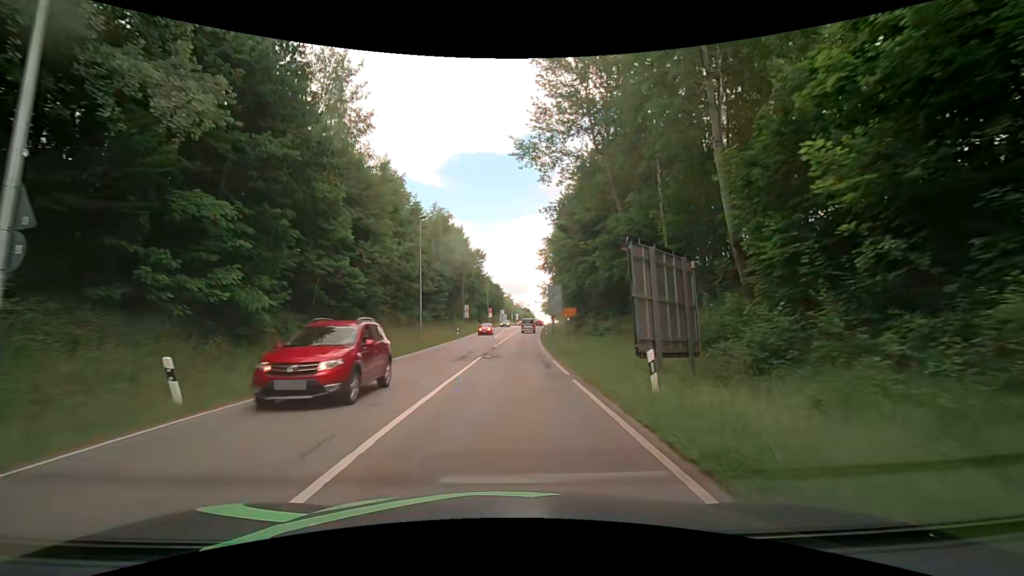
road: secondary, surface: asphalt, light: Day
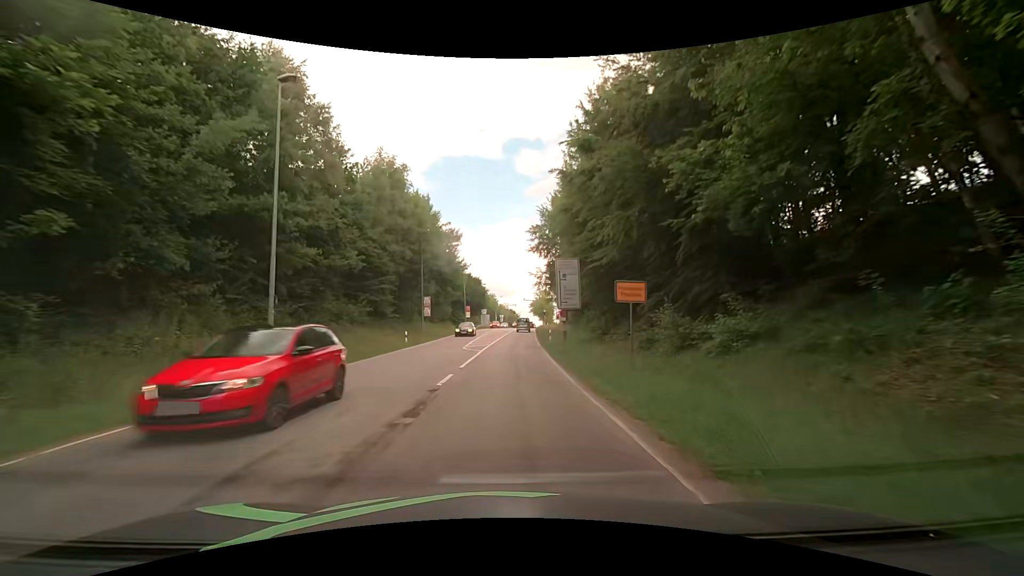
(0.0, +22.5) m; +1°
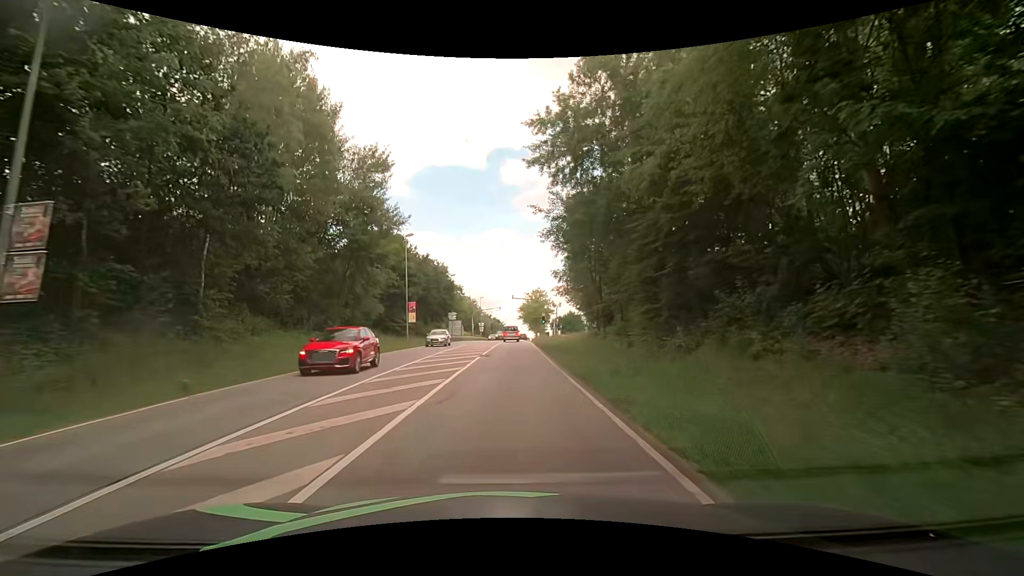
(+0.7, +37.4) m; +2°
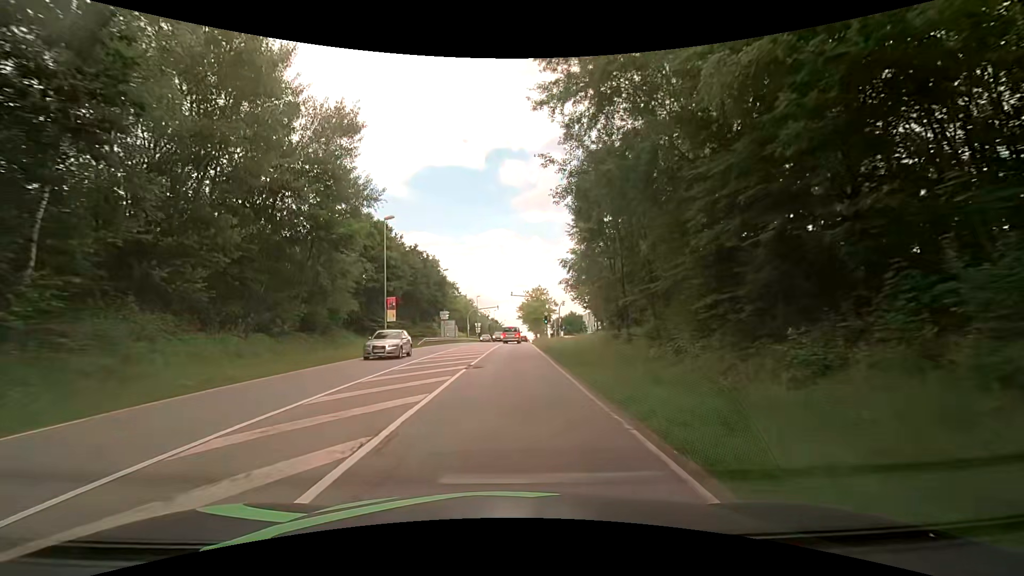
(+0.1, +7.5) m; 0°
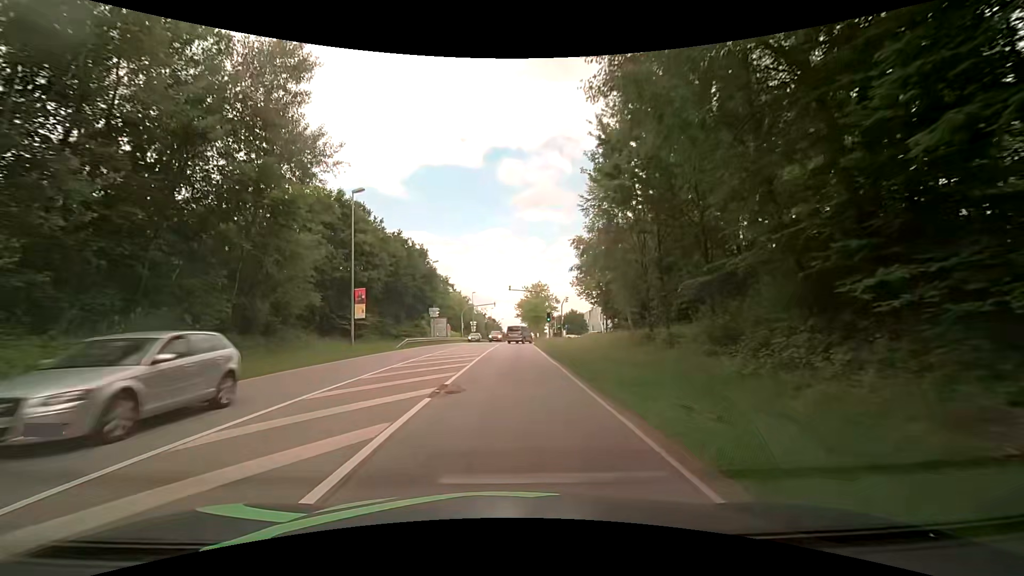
(+0.1, +7.5) m; +1°
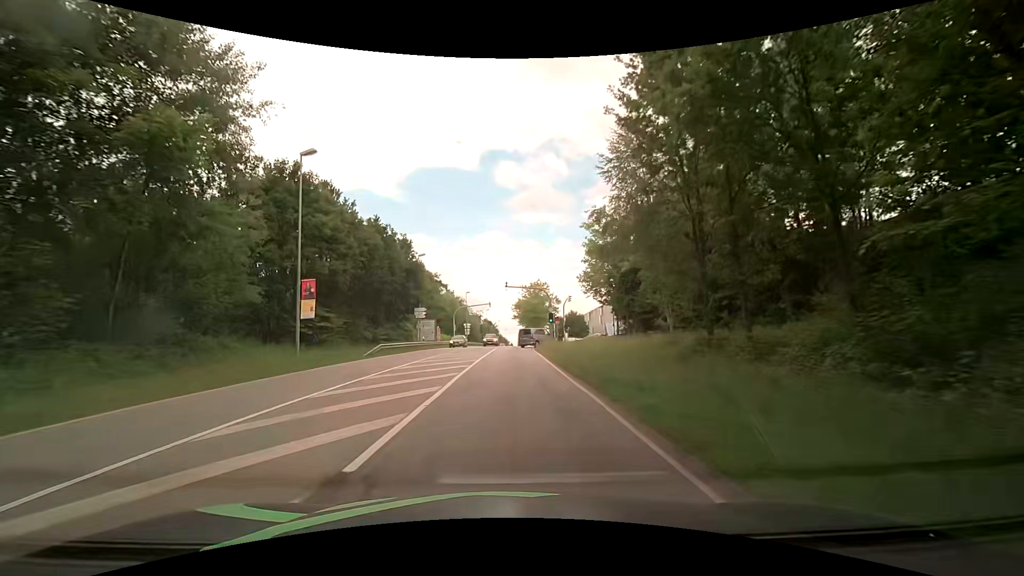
(0.0, +7.3) m; 0°
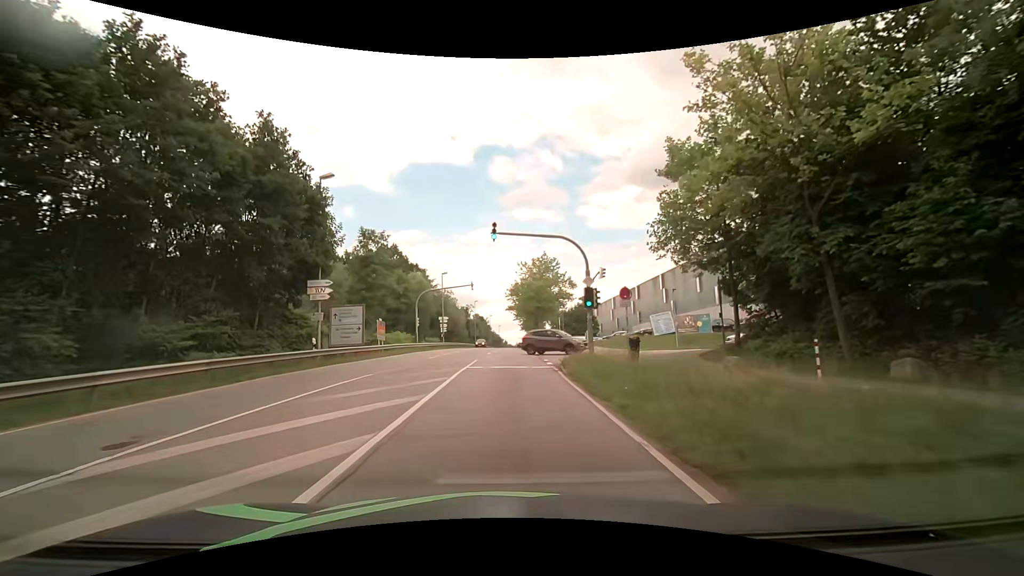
(+0.2, +26.4) m; +1°
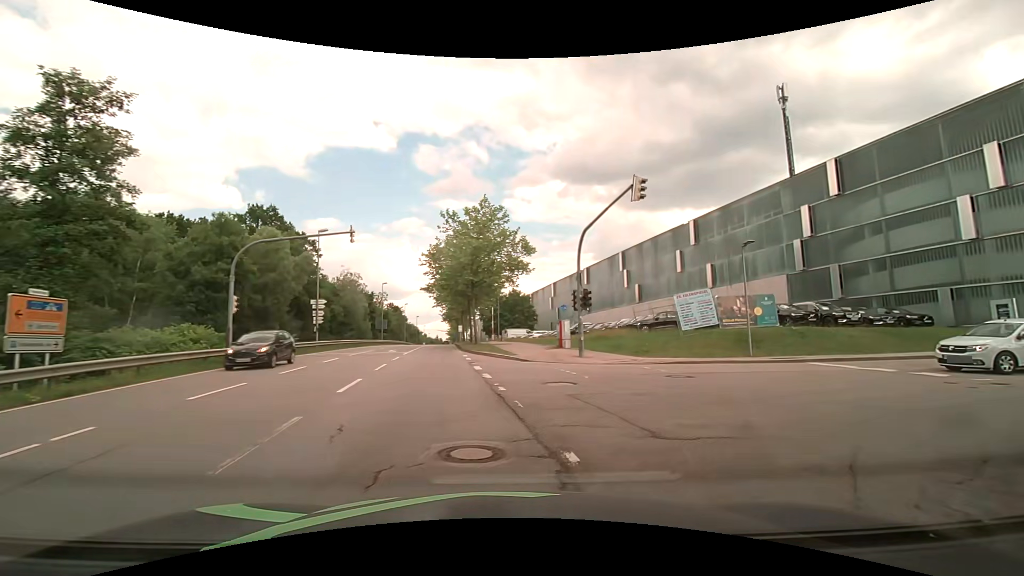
(+0.1, +22.4) m; +9°
(+4, +9) (+13, +13) (+23, +14) (+33, +15) (+43, +16) (+52, +18) (+62, +19) (+72, +21) (+82, +23) (+92, +26) m
